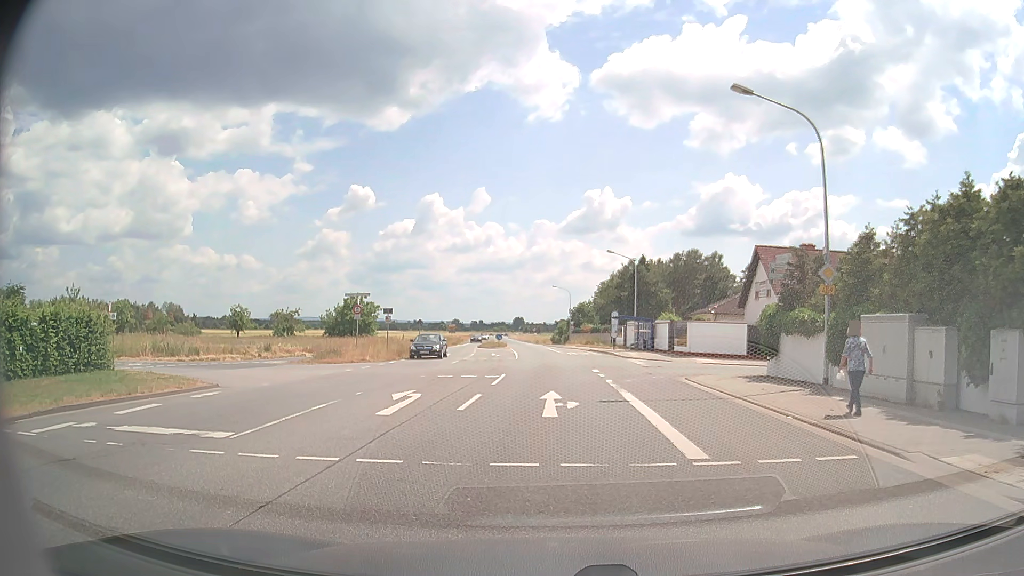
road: primary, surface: asphalt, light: Day
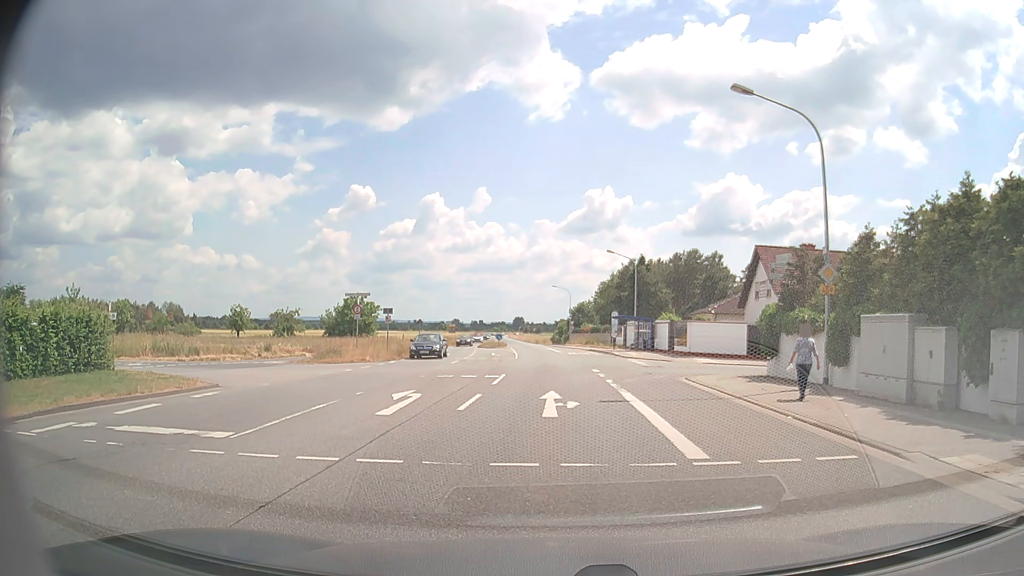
(0.0, 0.0) m; 0°
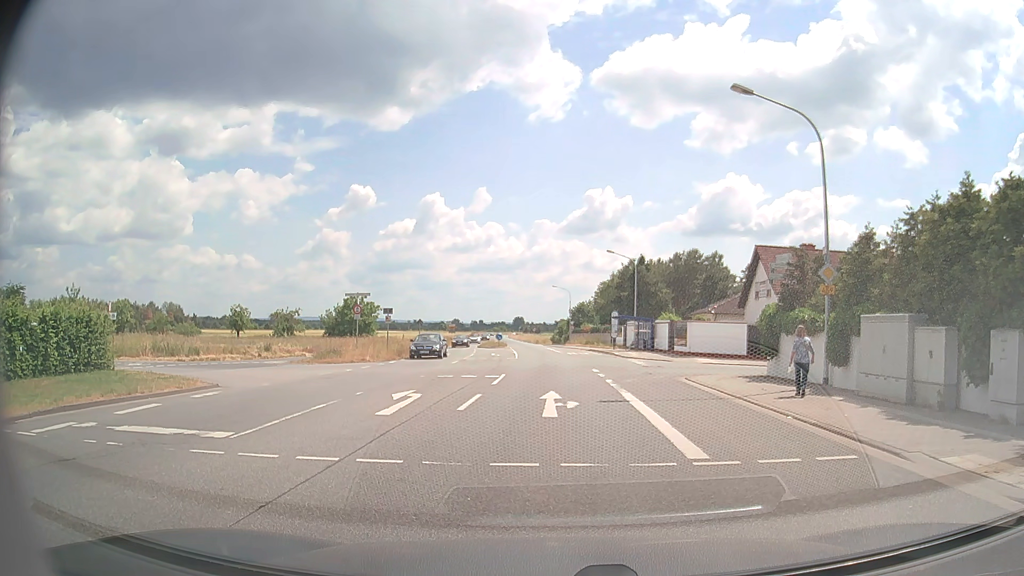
(0.0, 0.0) m; 0°
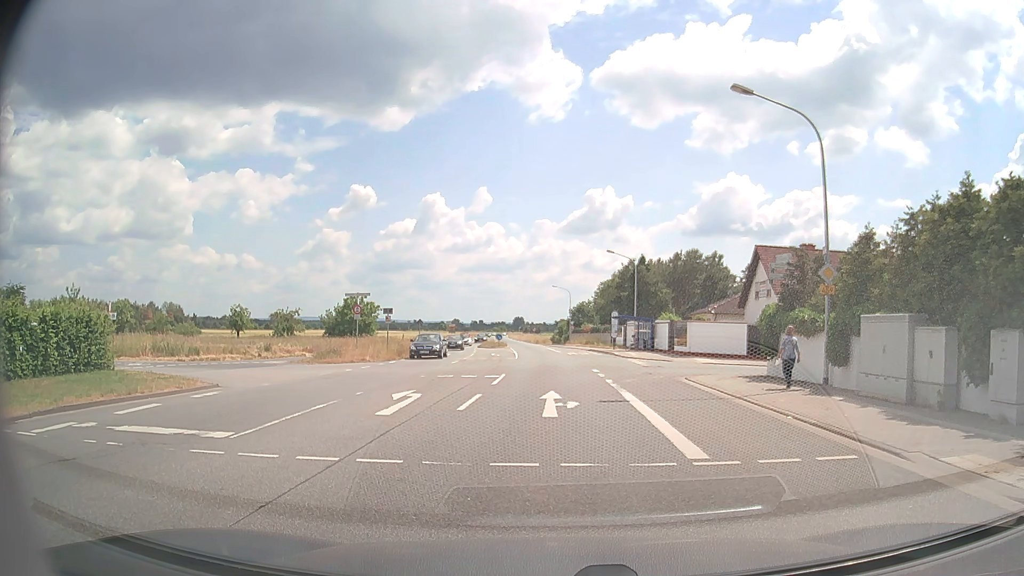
(0.0, 0.0) m; 0°
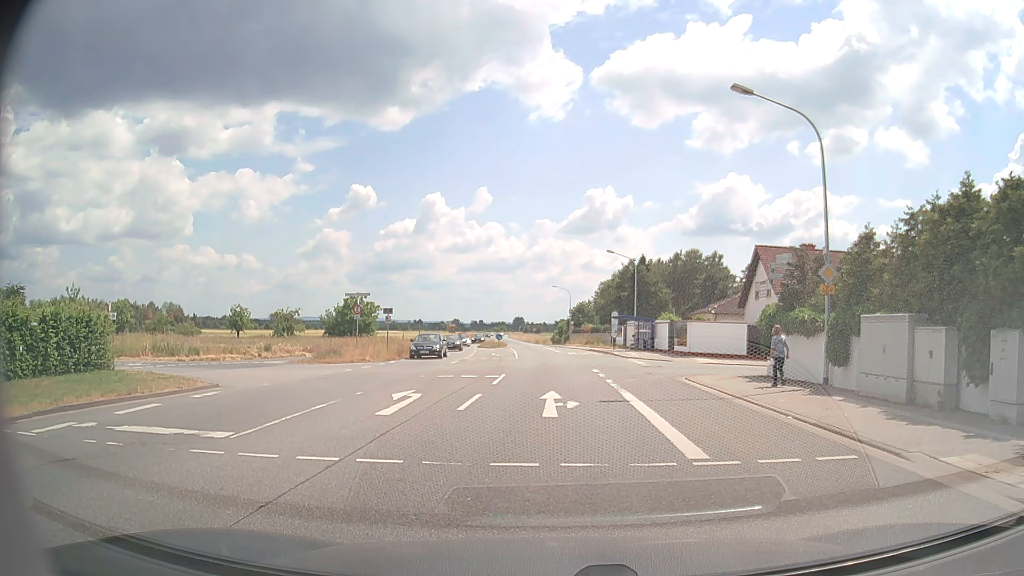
(0.0, 0.0) m; 0°
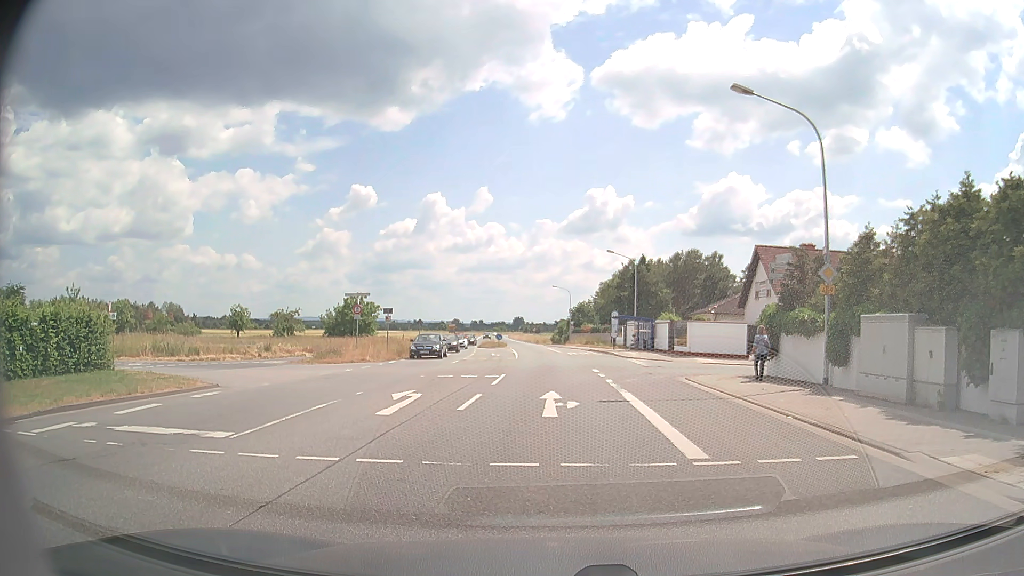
(0.0, 0.0) m; 0°
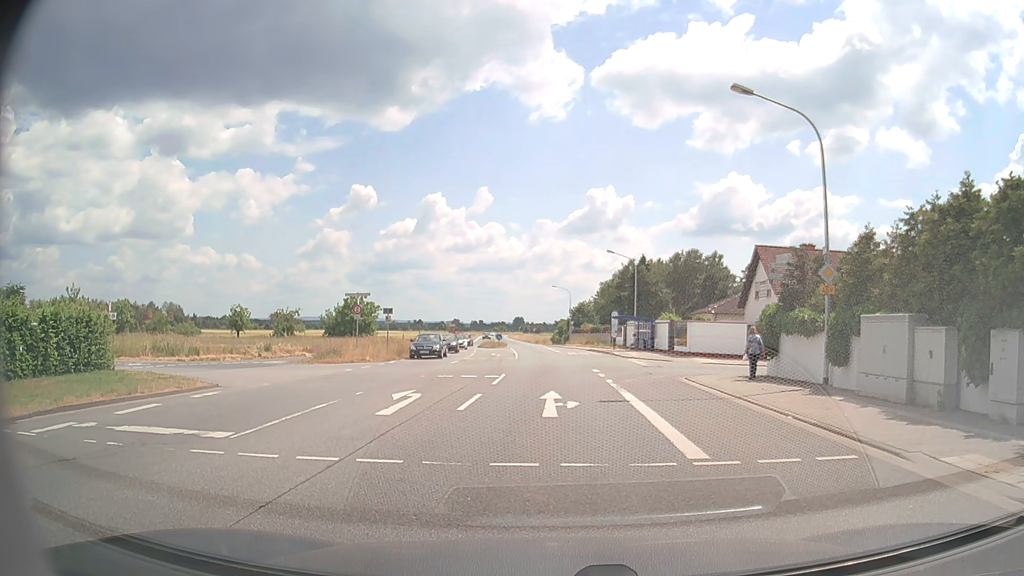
(0.0, 0.0) m; 0°
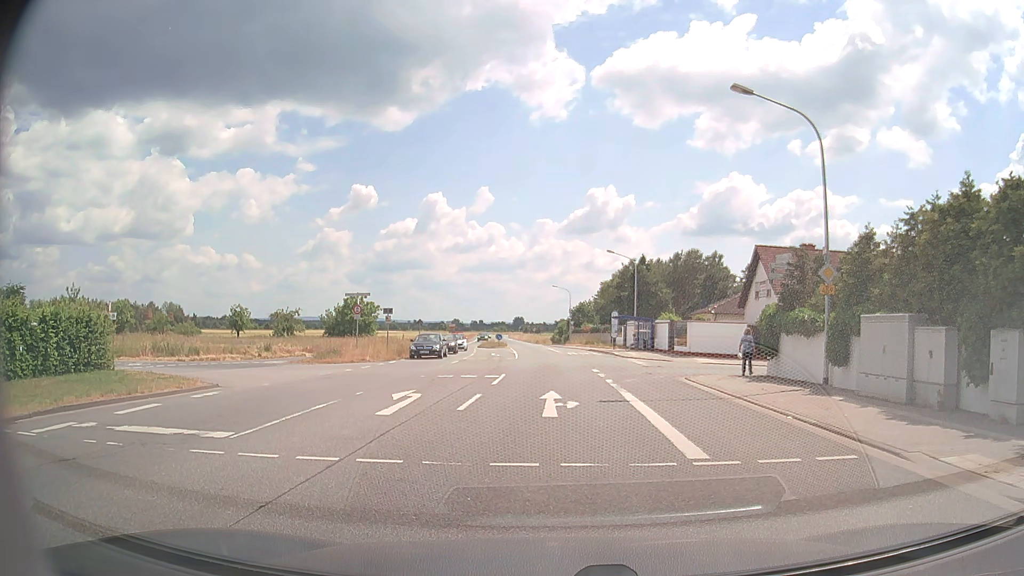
(0.0, 0.0) m; 0°
(0, +10) (0, +20) (0, +30) (0, +40) (0, +50) (-1, +60) (-1, +70) (-2, +80) (-3, +90) (-4, +100) m
